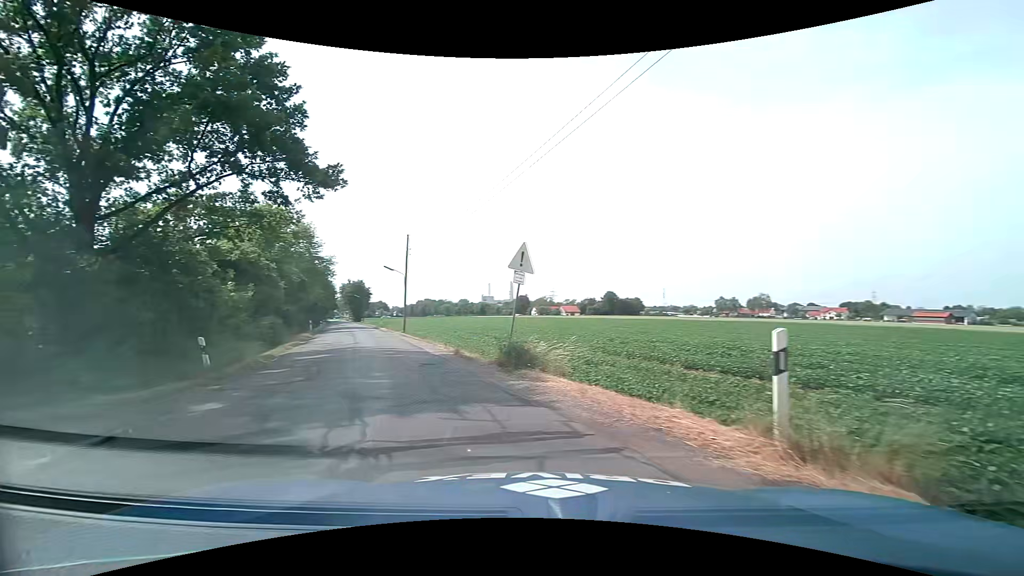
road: tertiary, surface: asphalt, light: Day
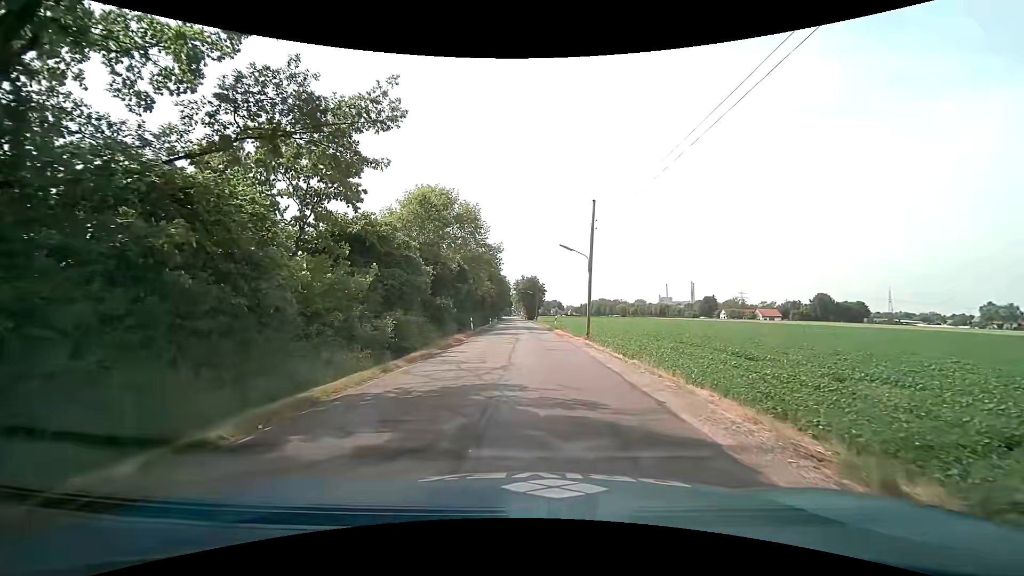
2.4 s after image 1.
(-3.8, +13.3) m; -21°
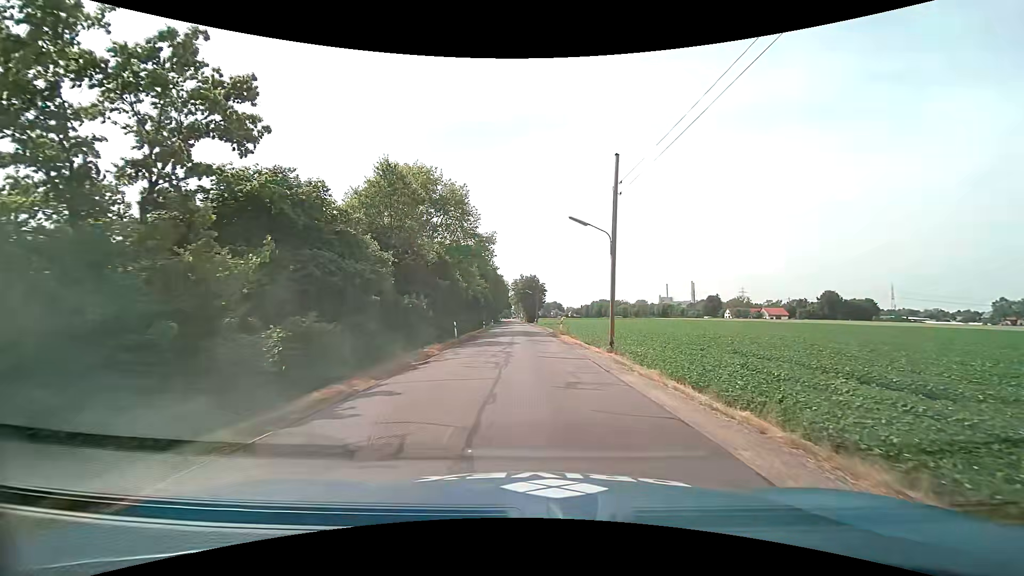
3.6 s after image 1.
(0.0, +9.2) m; 0°
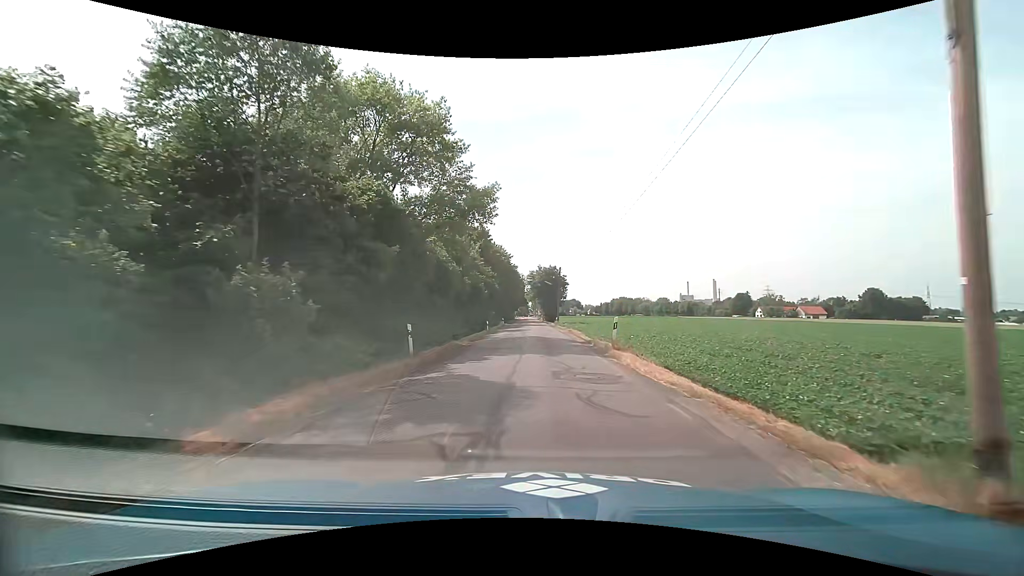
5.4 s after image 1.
(-0.4, +16.9) m; -3°
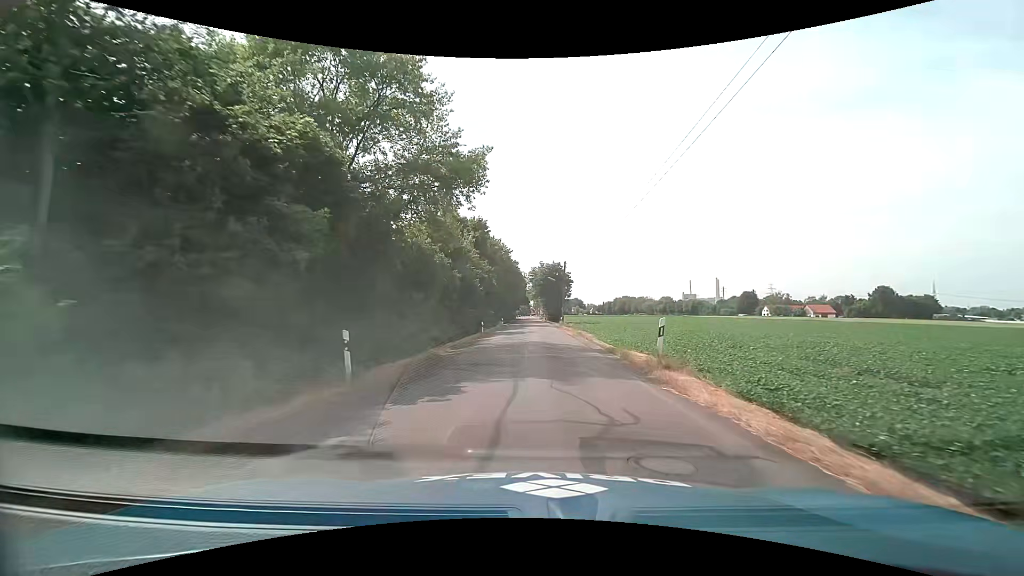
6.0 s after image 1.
(0.0, +6.3) m; 0°
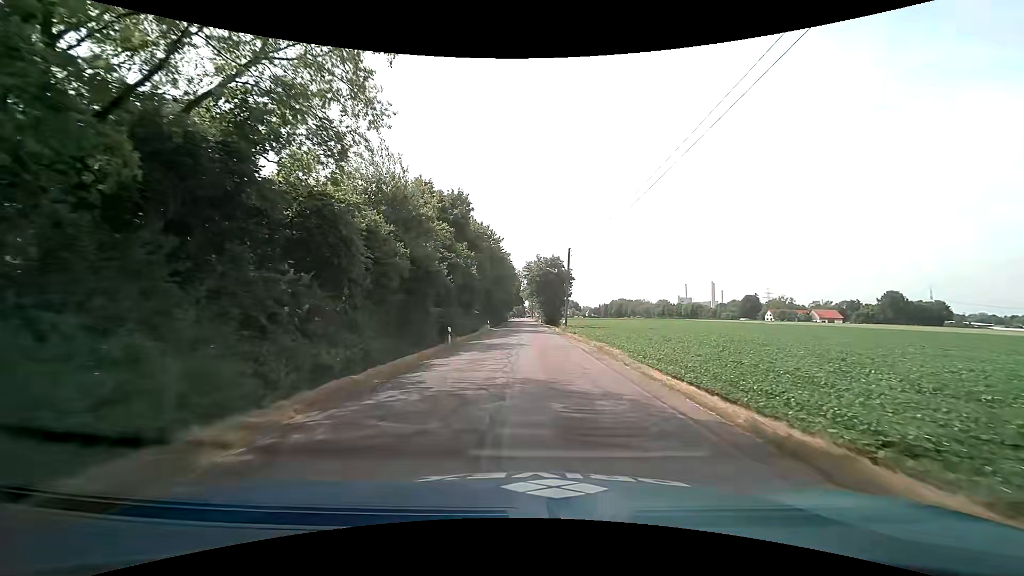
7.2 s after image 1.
(+0.1, +13.6) m; 0°
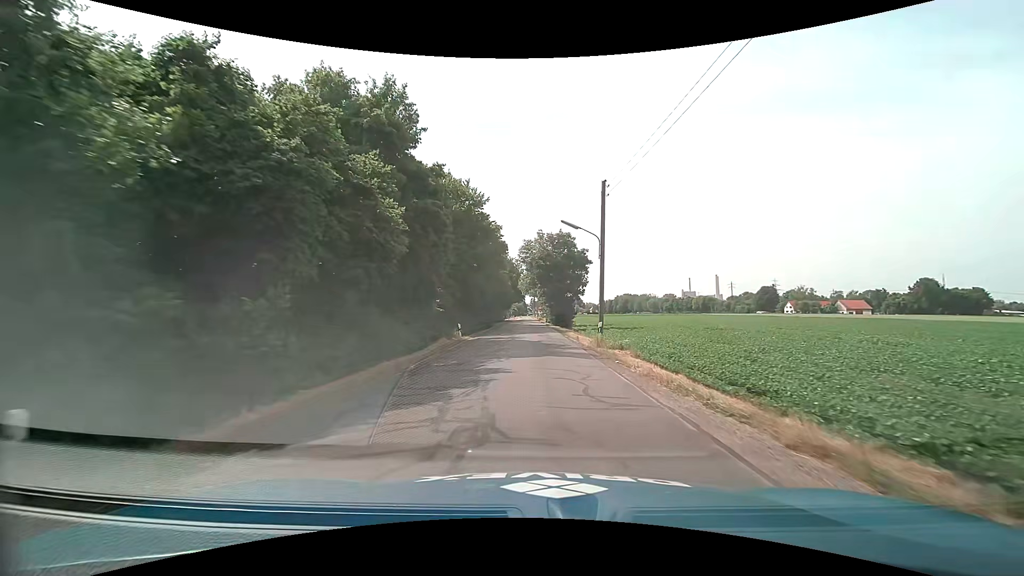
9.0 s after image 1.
(+0.1, +22.0) m; +1°
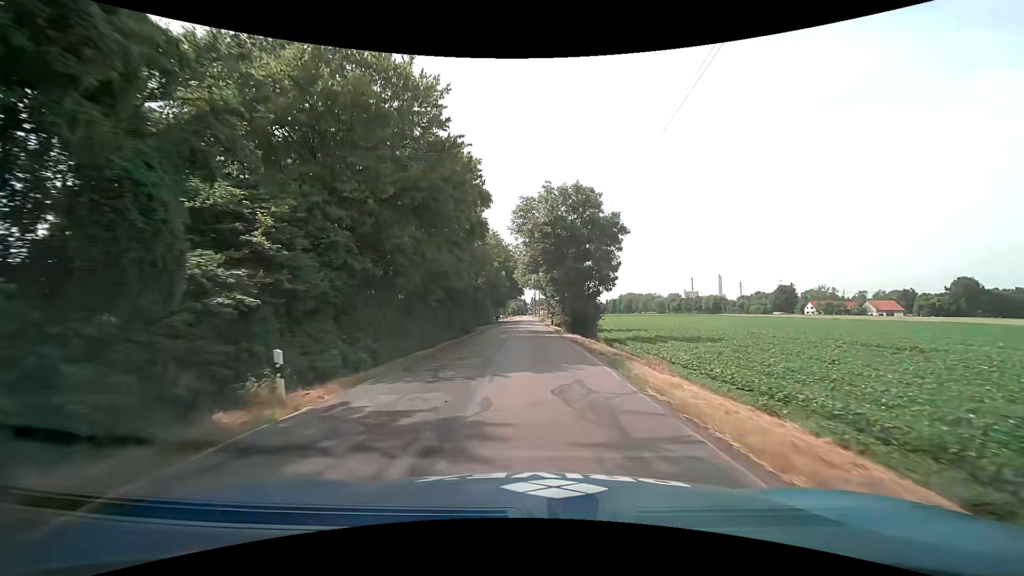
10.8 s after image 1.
(-0.3, +22.0) m; -1°
(0, +10) (0, +20) (0, +30) (0, +40) (-1, +50) (-1, +60) (-1, +70) (-1, +80) (-2, +90) (-2, +100) m
